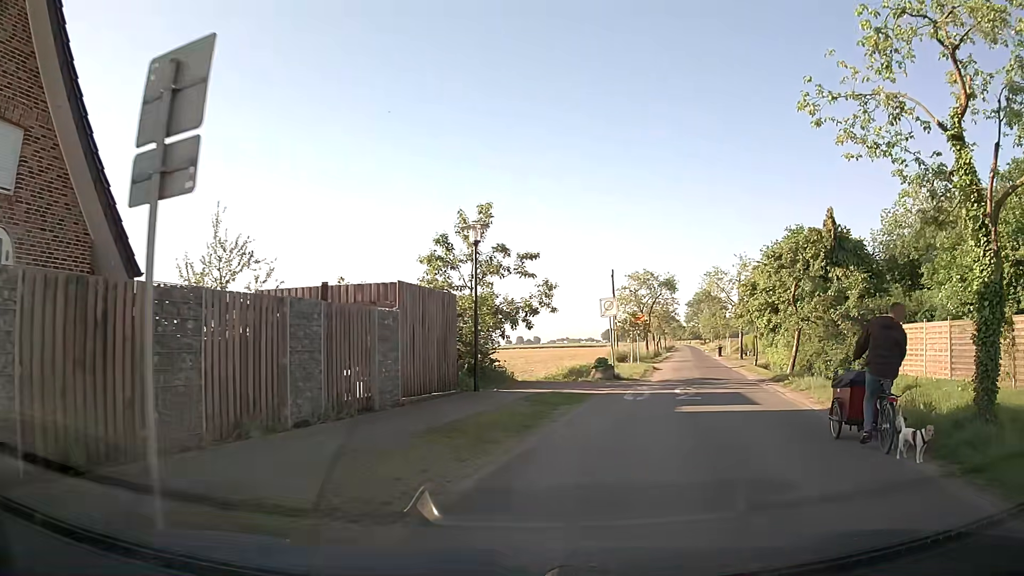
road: residential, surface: asphalt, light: Day
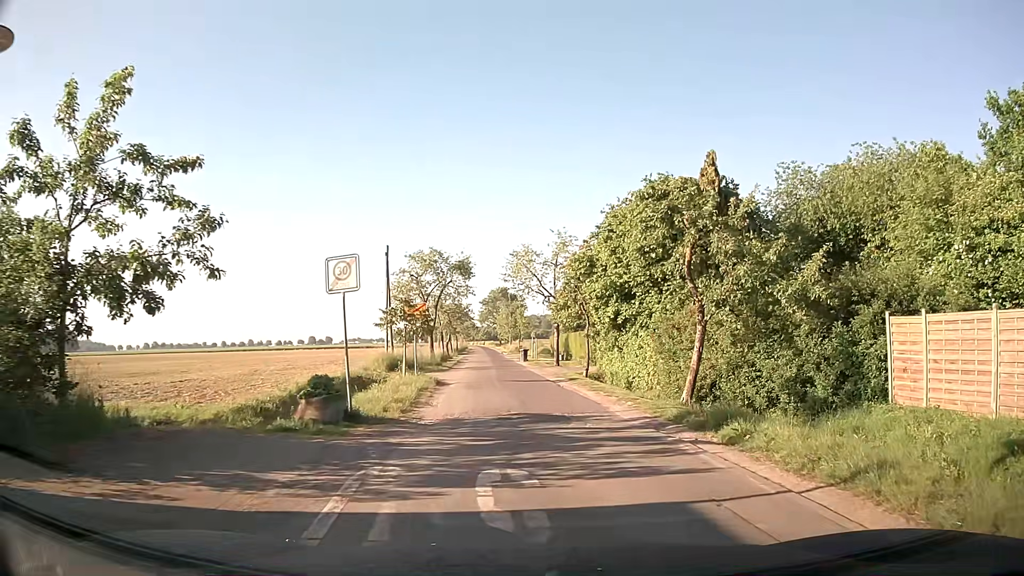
(+2.1, +12.3) m; +18°
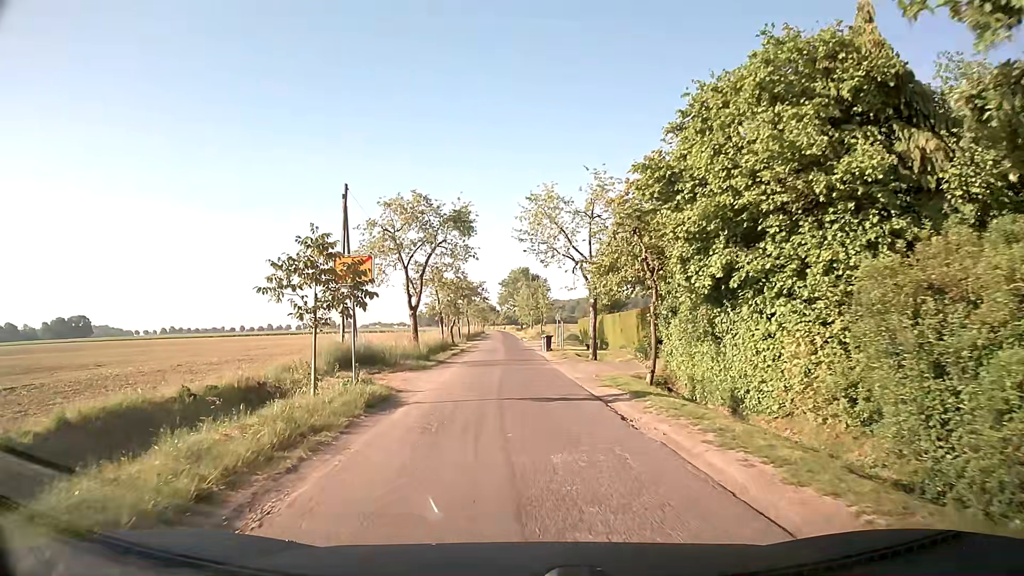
(-0.1, +12.3) m; -3°
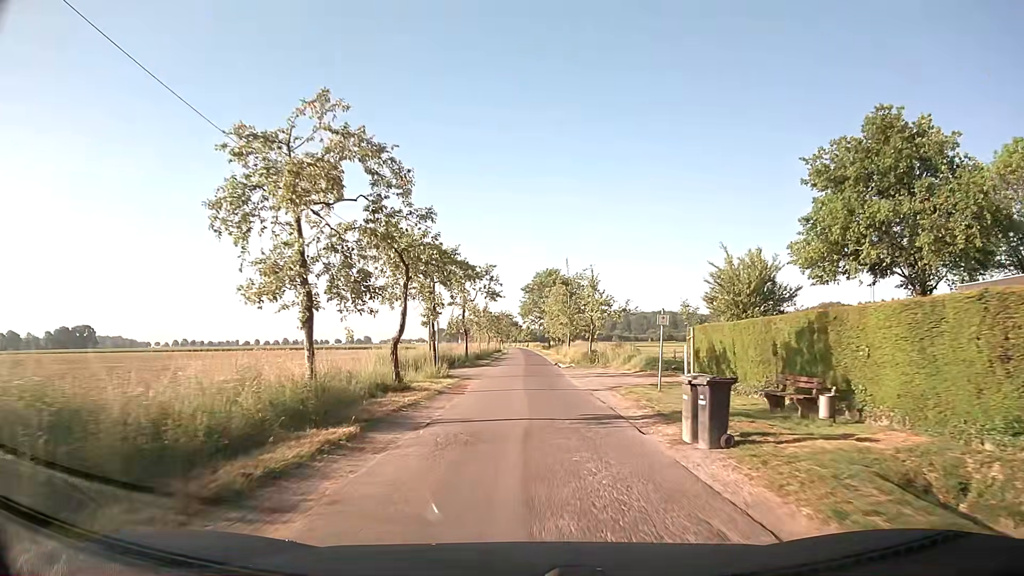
(-0.6, +30.5) m; -1°
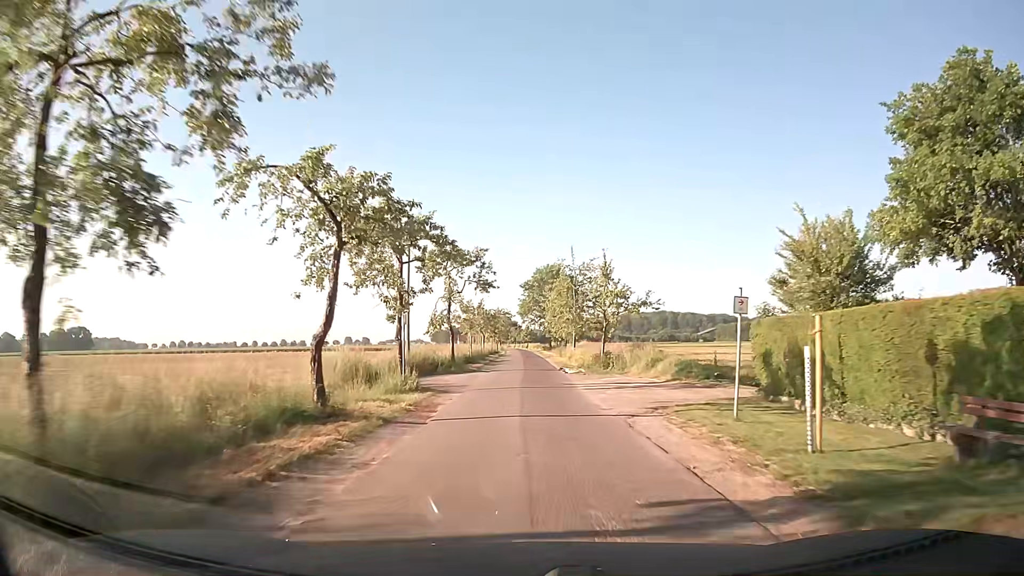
(0.0, +7.5) m; 0°
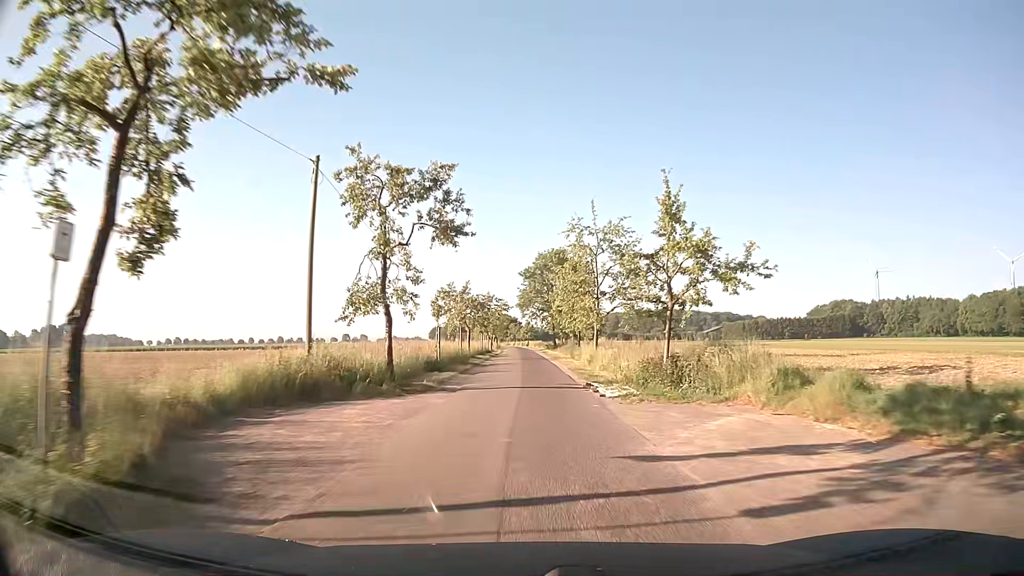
(0.0, +16.1) m; 0°
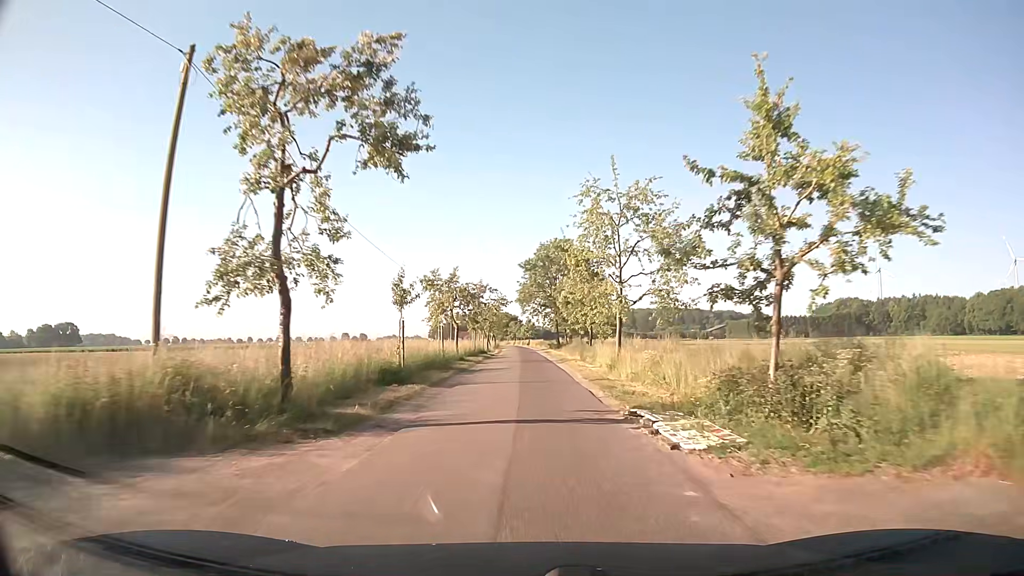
(0.0, +8.3) m; 0°
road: unclassified
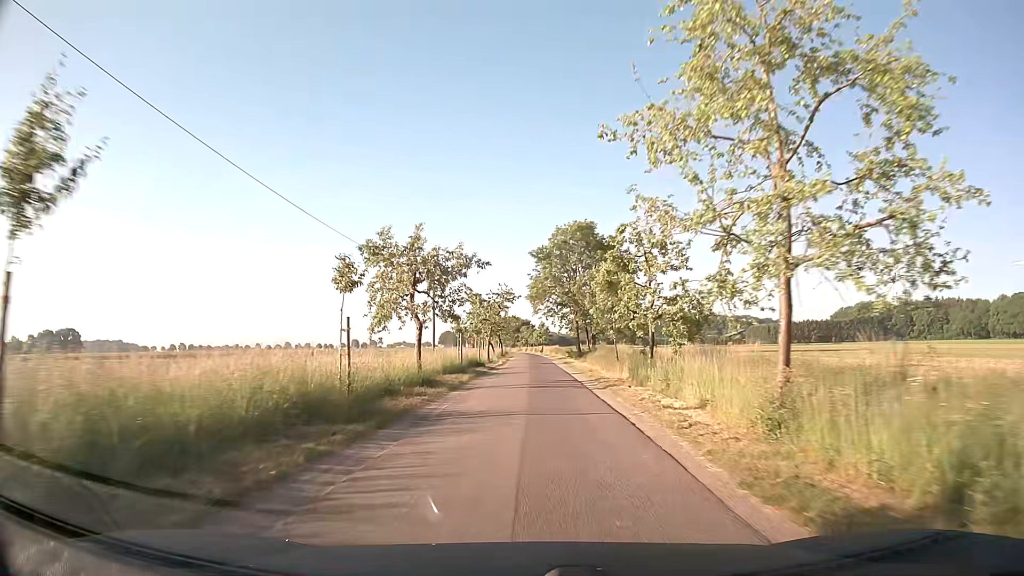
(0.0, +16.4) m; -1°
(0, +10) (0, +20) (0, +30) (0, +40) (0, +50) (0, +60) (0, +70) (0, +80) (0, +90) (0, +100) m
